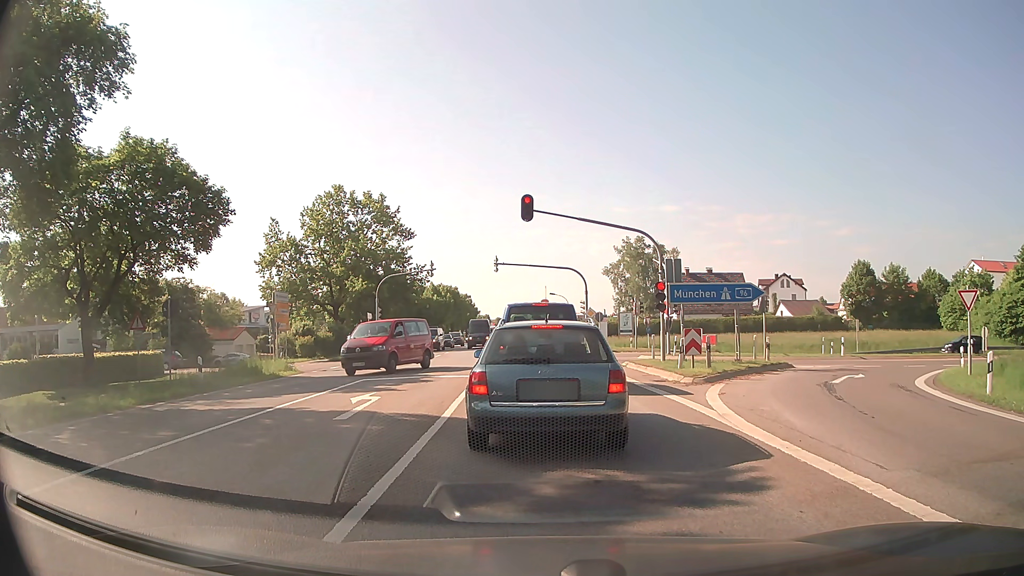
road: secondary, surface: asphalt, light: Day
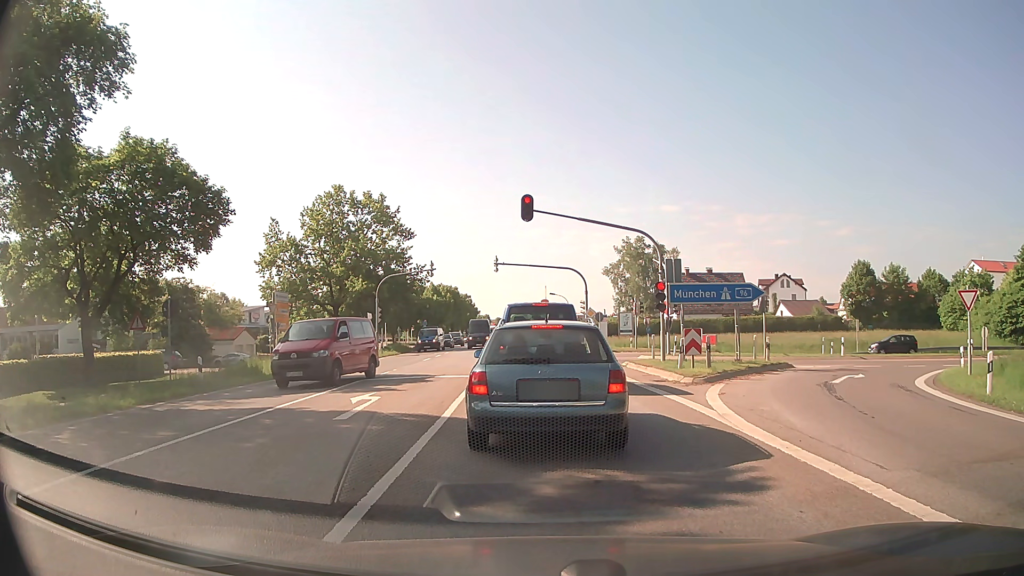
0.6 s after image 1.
(0.0, 0.0) m; 0°
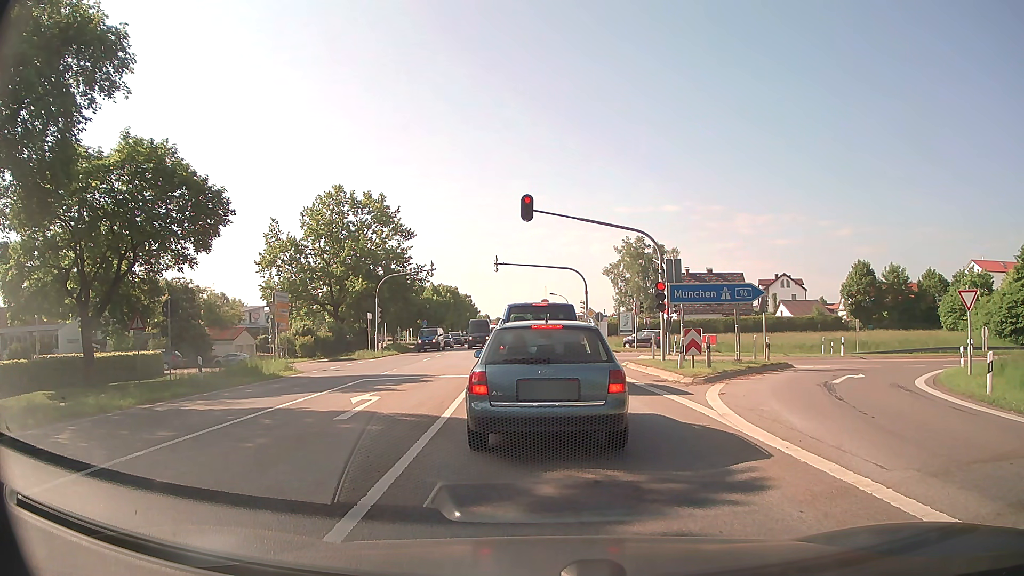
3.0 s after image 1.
(0.0, 0.0) m; 0°
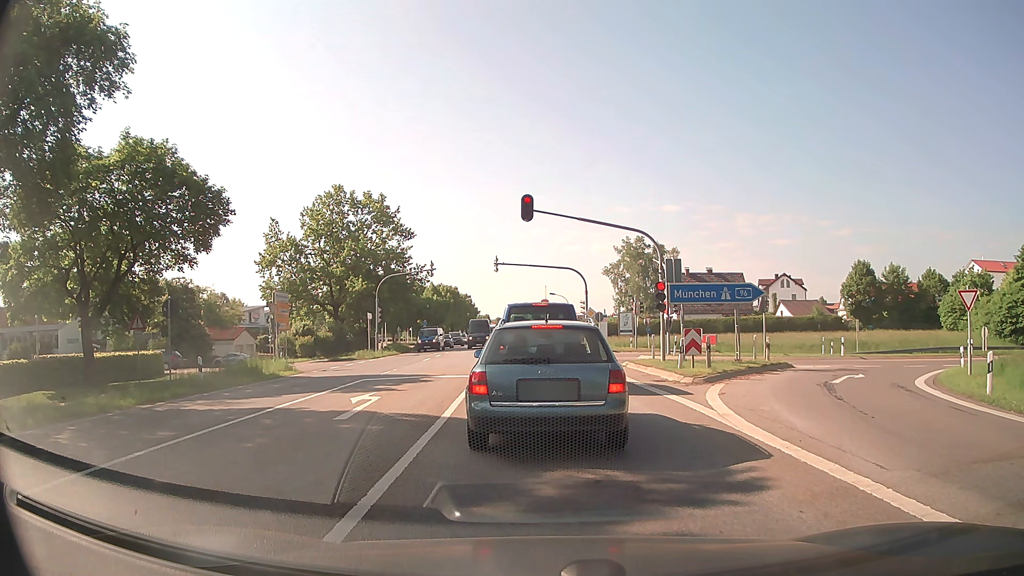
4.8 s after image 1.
(0.0, 0.0) m; 0°
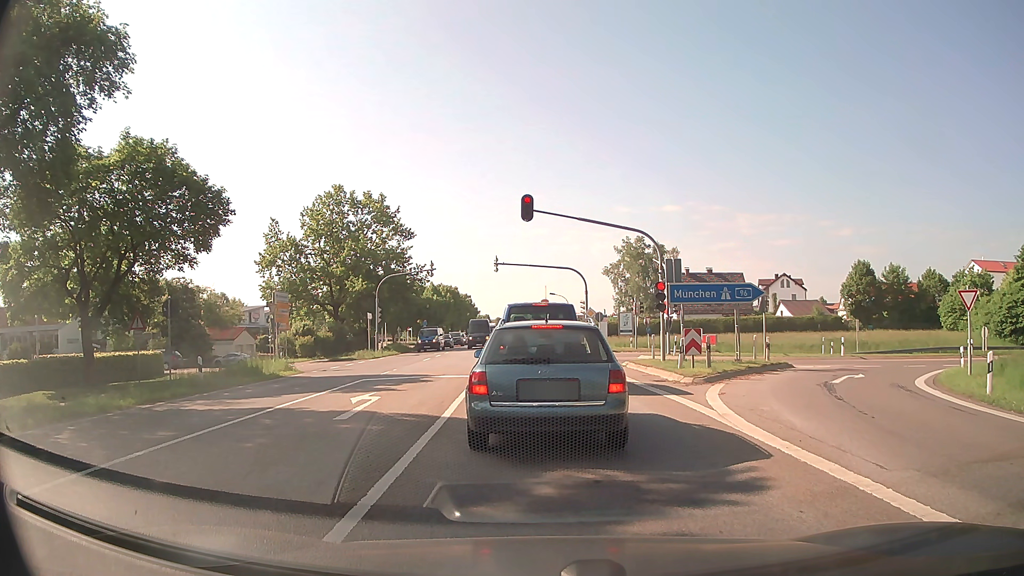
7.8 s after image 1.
(0.0, 0.0) m; 0°
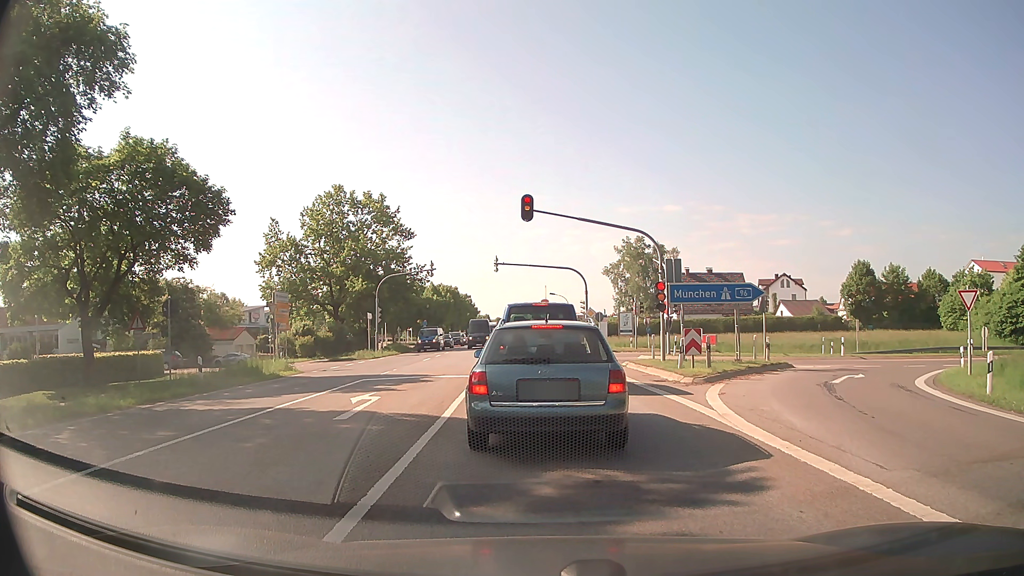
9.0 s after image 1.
(0.0, 0.0) m; 0°
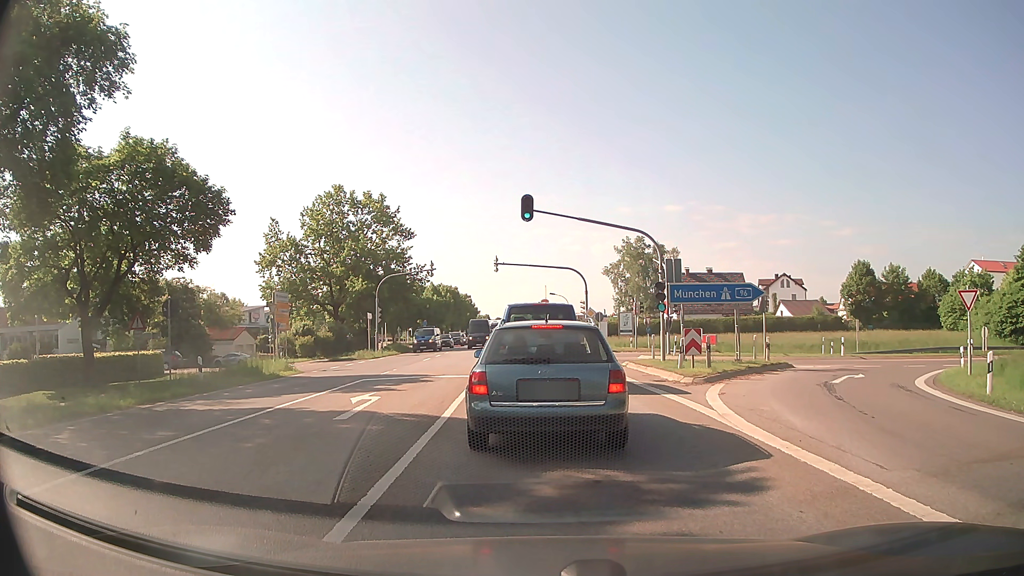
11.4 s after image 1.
(0.0, 0.0) m; 0°
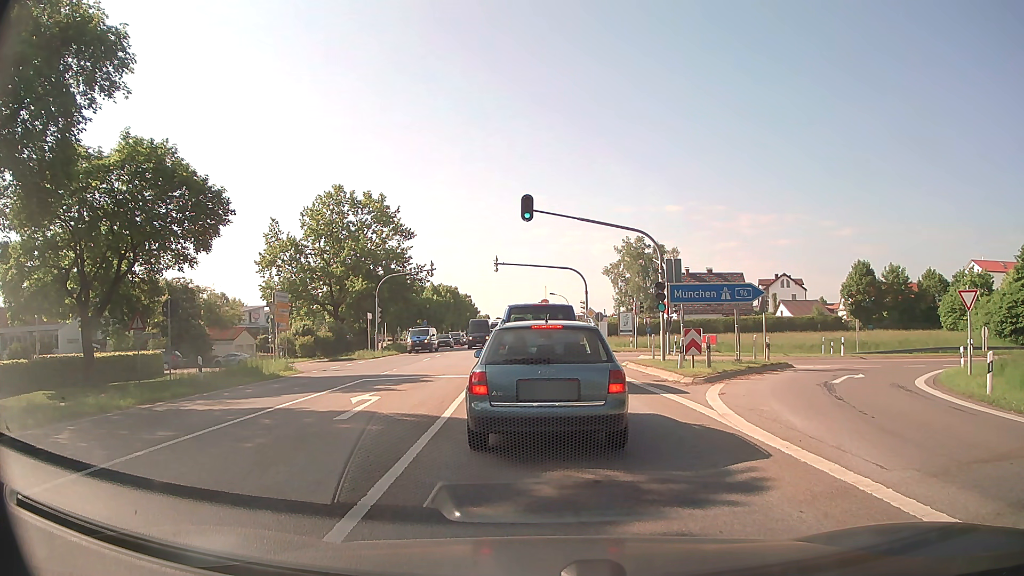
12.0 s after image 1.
(0.0, 0.0) m; 0°
(0, +10) (-1, +20) (-1, +30) (-2, +40) (-2, +50) (-3, +60) (-4, +70) (-4, +80) (-5, +90) (-5, +100) m
